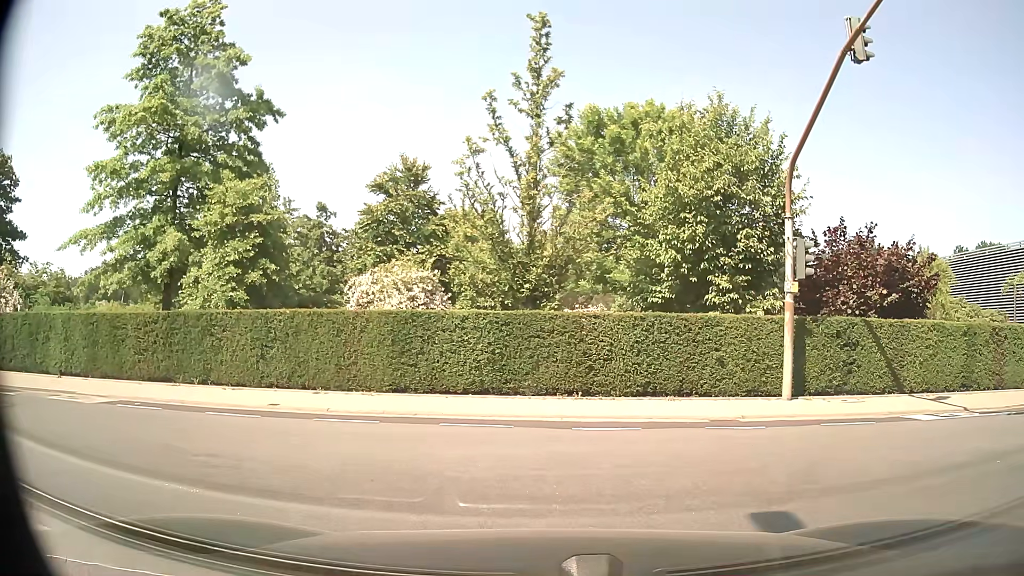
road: residential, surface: asphalt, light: Day
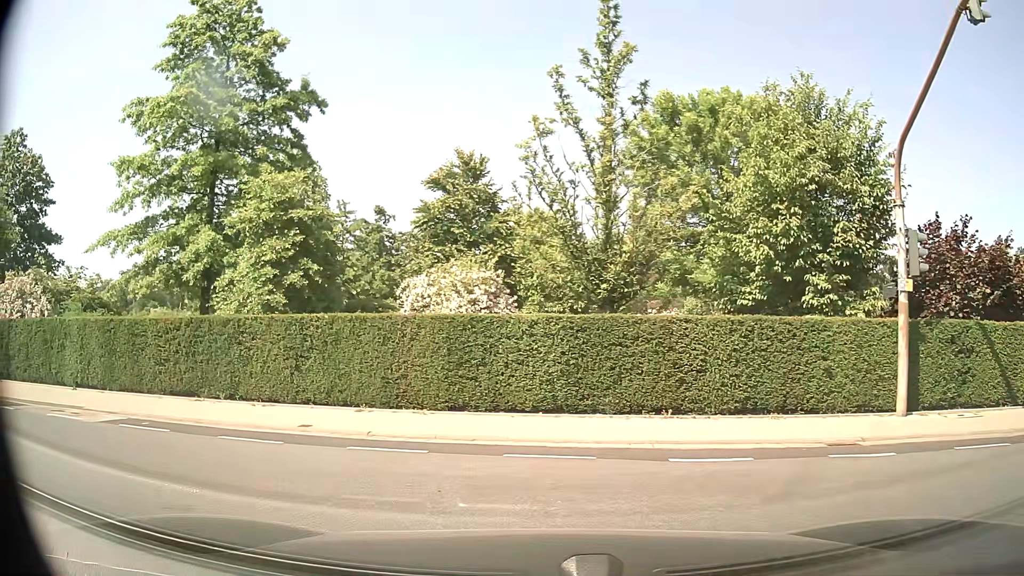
(-0.1, +2.2) m; -8°
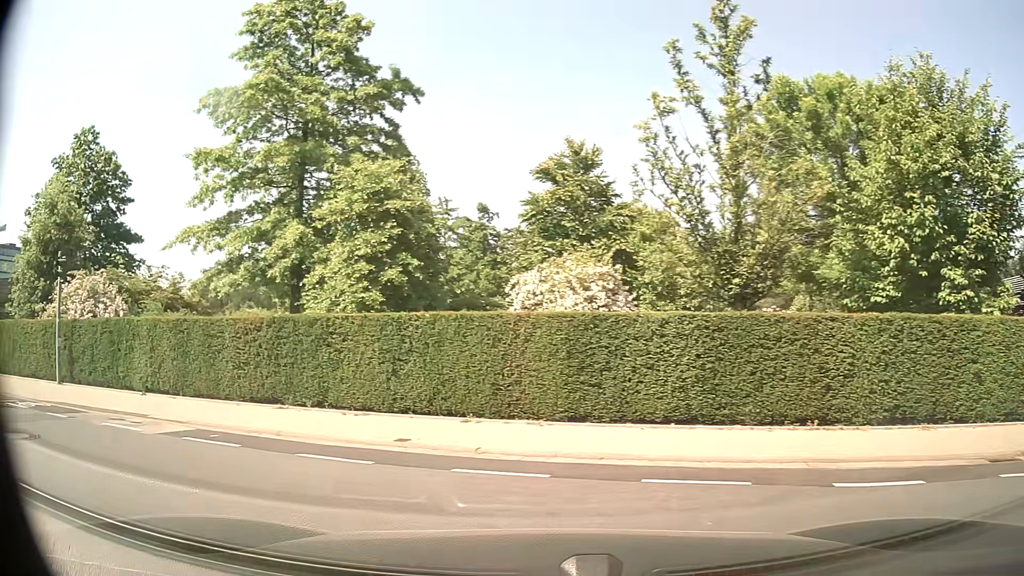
(-0.1, +1.5) m; -10°
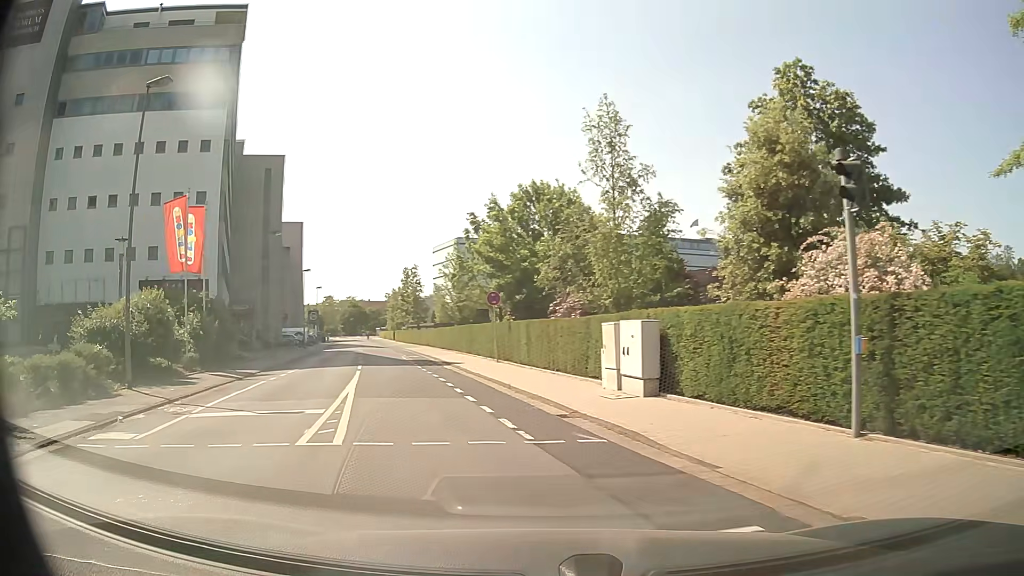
(-6.2, +8.2) m; -62°
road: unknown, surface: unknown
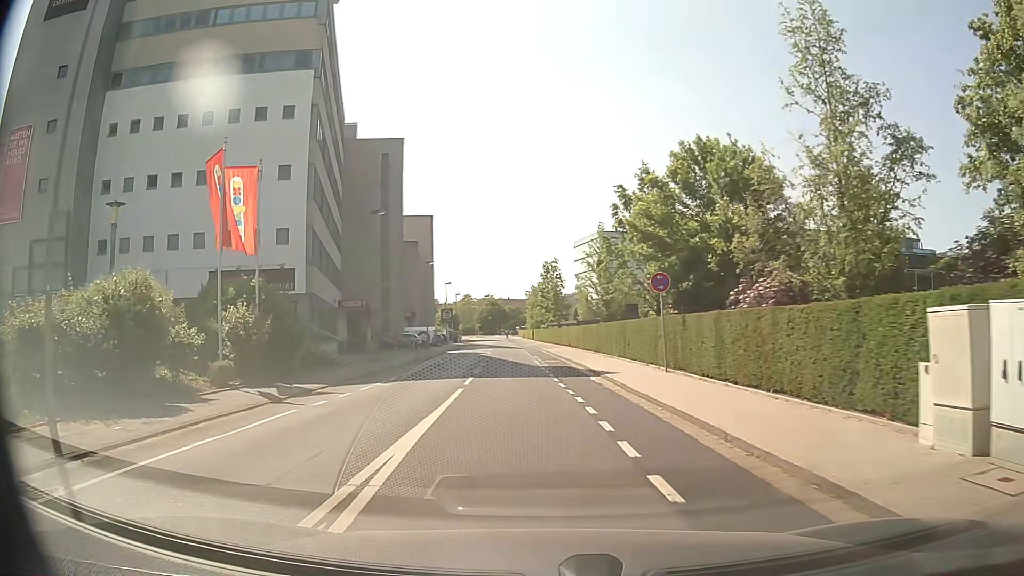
(-1.1, +8.4) m; -13°
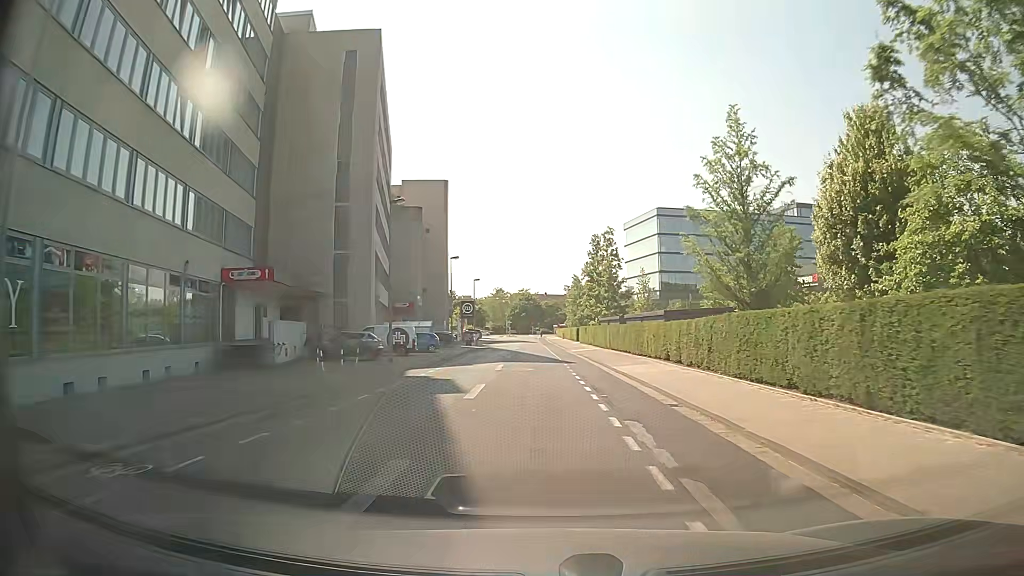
(-0.9, +29.8) m; -3°
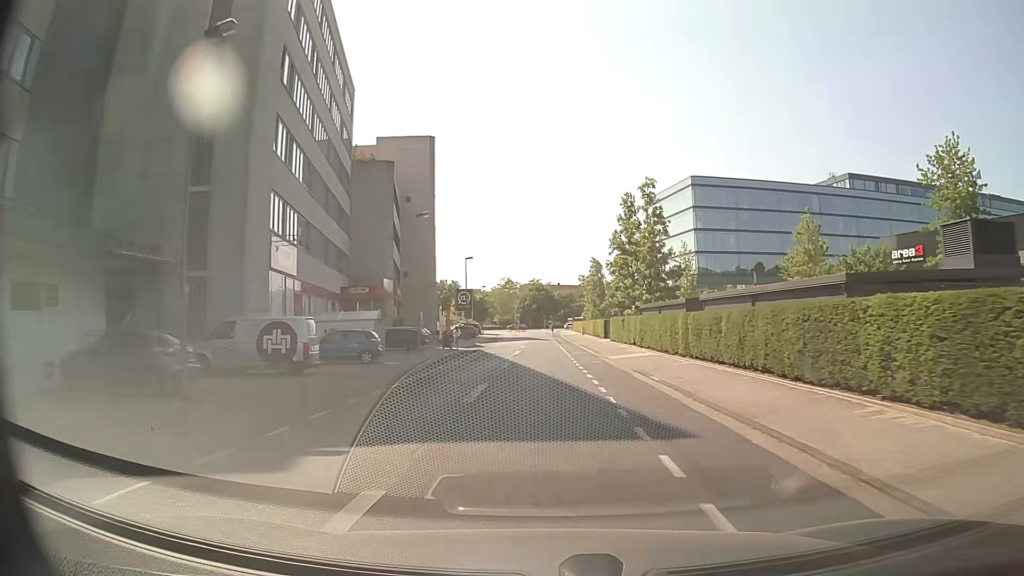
(-0.2, +21.4) m; -1°
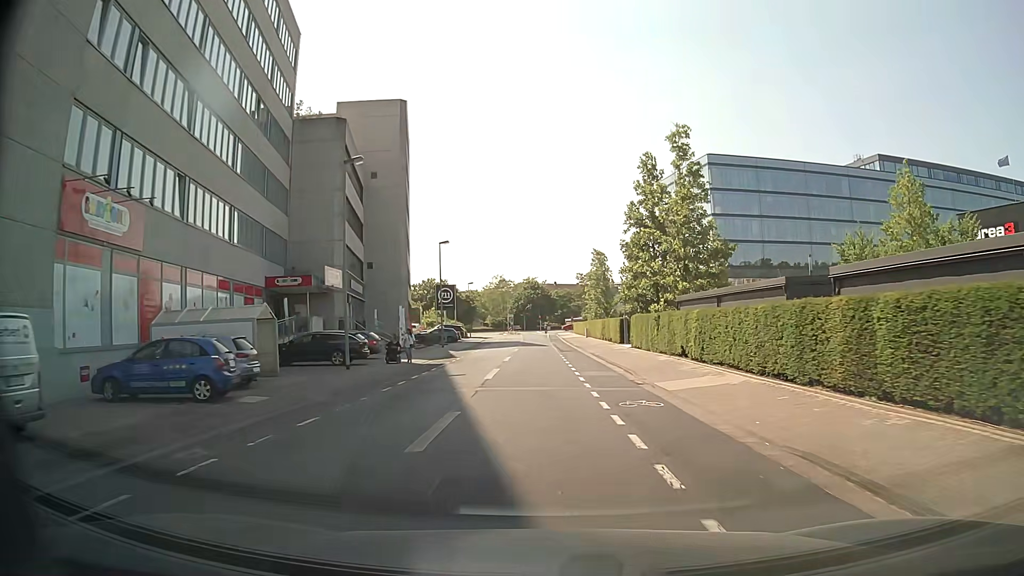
(-0.1, +14.2) m; -1°
(0, +10) (0, +20) (0, +30) (0, +40) (0, +50) (0, +60) (0, +70) (0, +80) (0, +90) (0, +100) m
